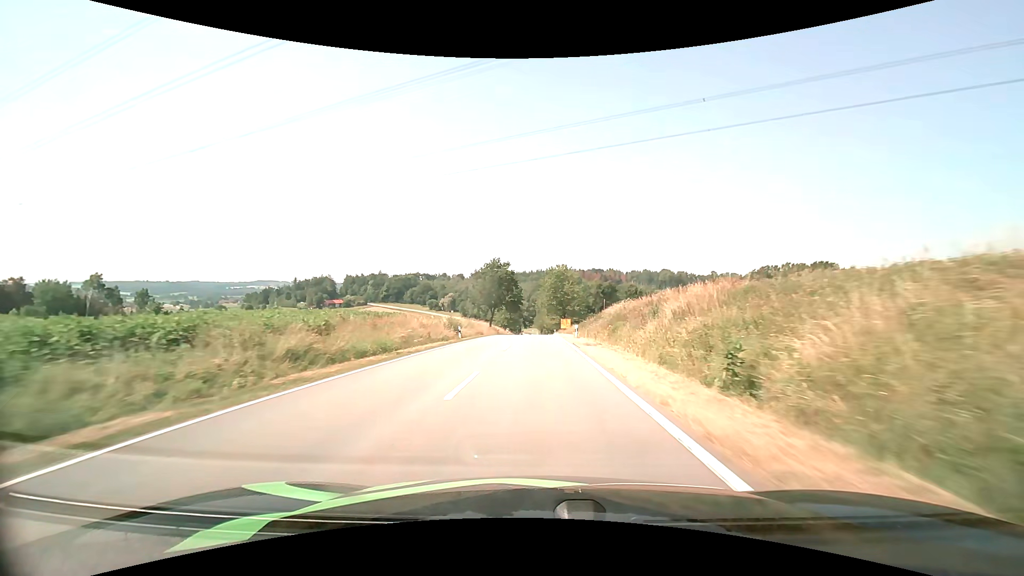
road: tertiary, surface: asphalt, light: Day
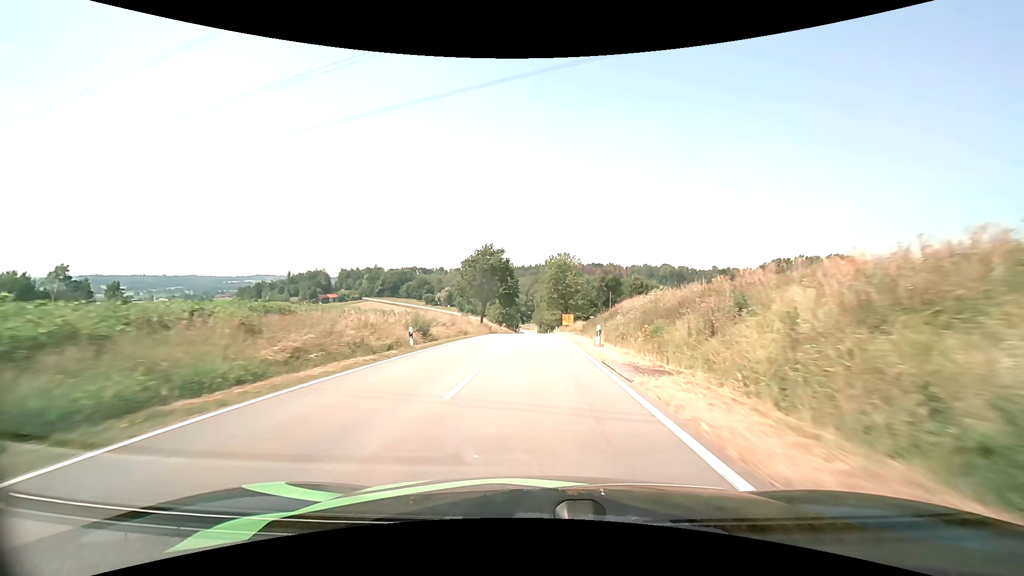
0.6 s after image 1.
(0.0, +12.7) m; 0°
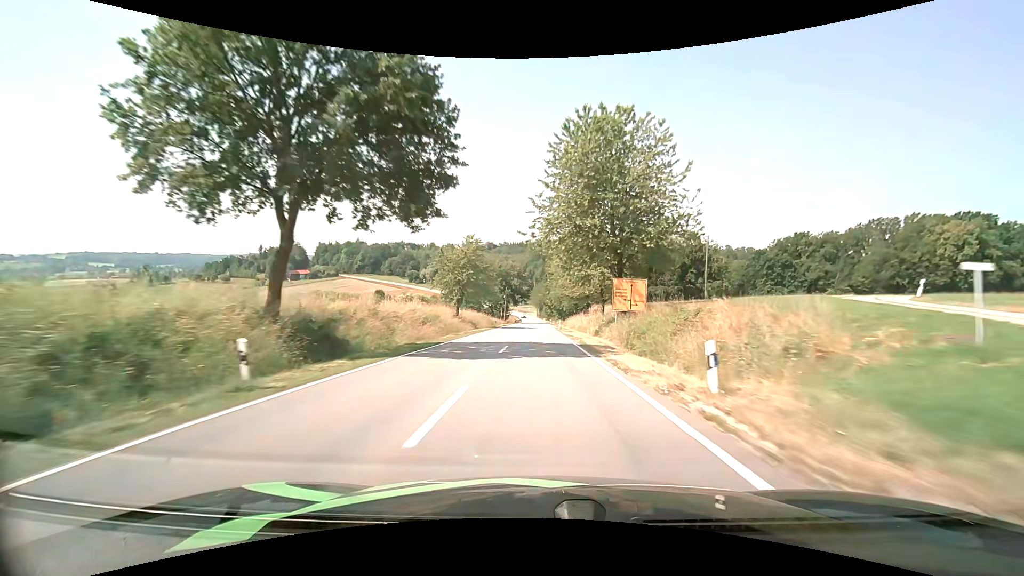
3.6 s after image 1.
(-0.1, +64.6) m; 0°
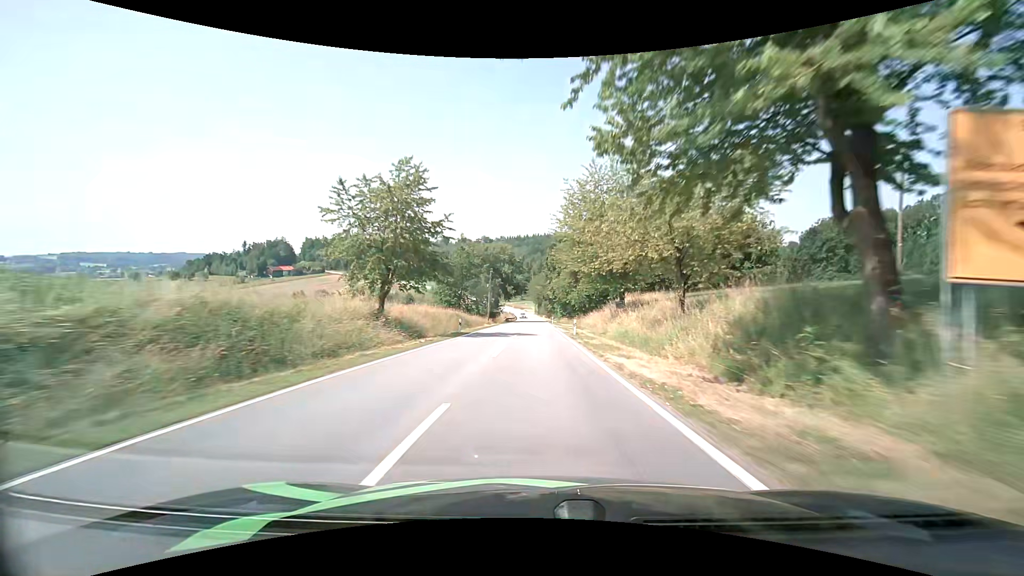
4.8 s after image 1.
(+0.1, +26.6) m; 0°
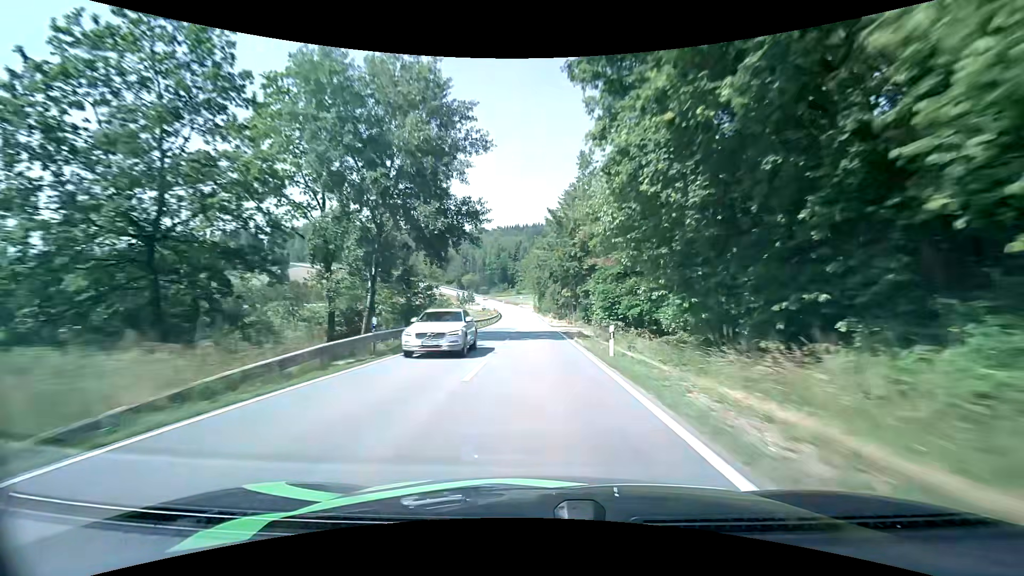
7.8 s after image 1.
(-0.2, +67.6) m; -1°
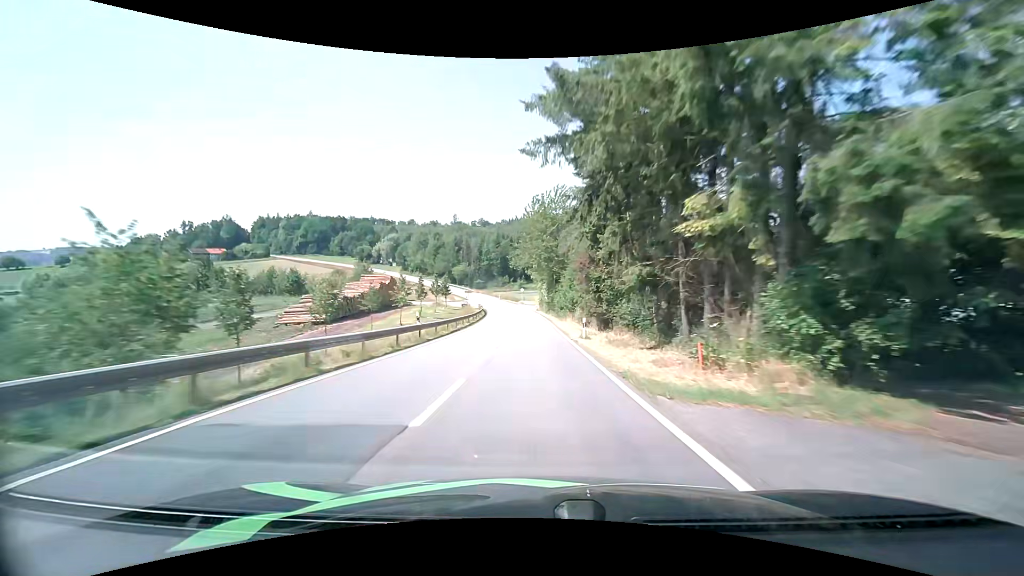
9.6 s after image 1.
(+0.1, +40.5) m; 0°
